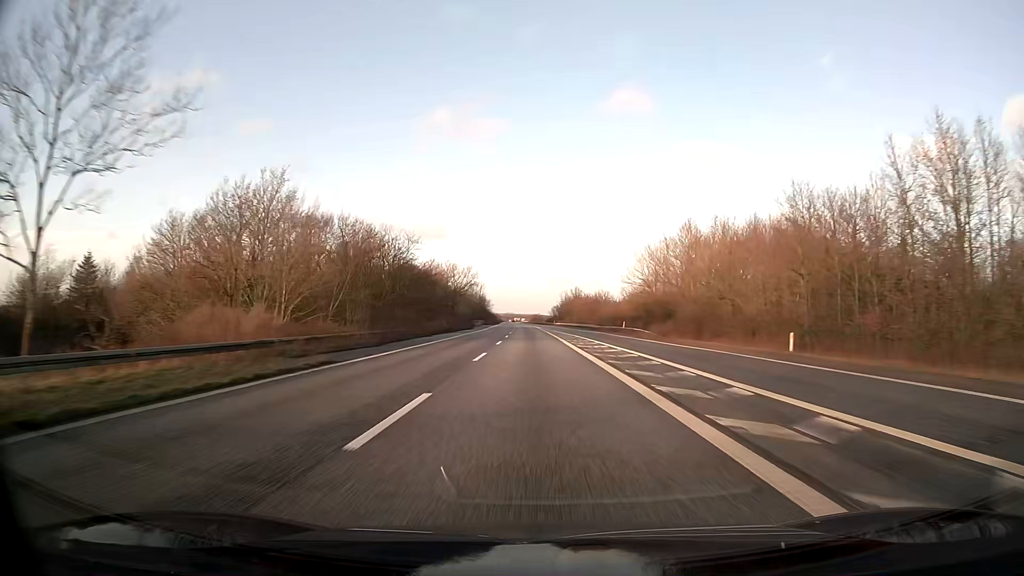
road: motorway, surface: asphalt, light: Day
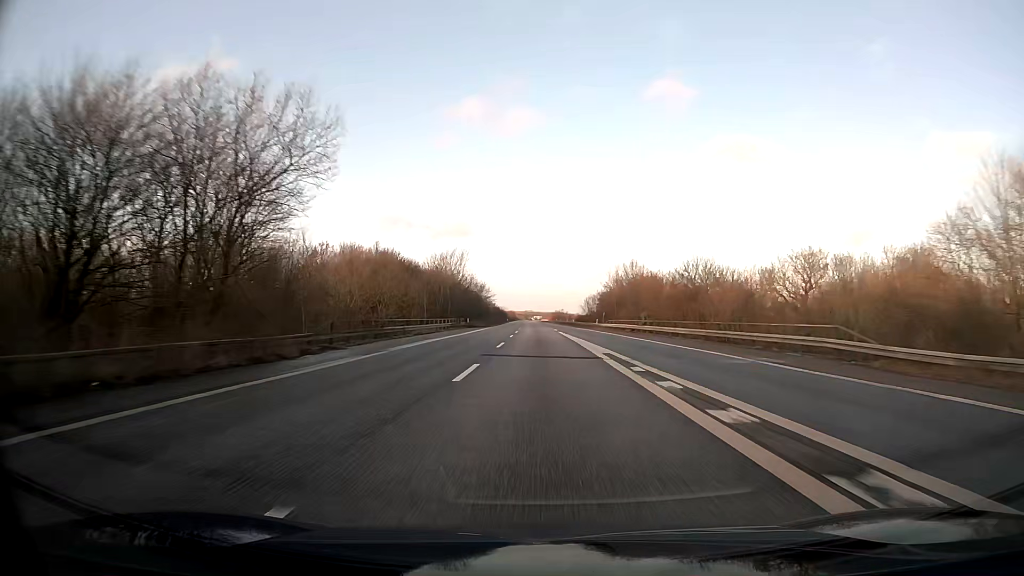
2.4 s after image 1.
(-1.3, +82.5) m; -2°
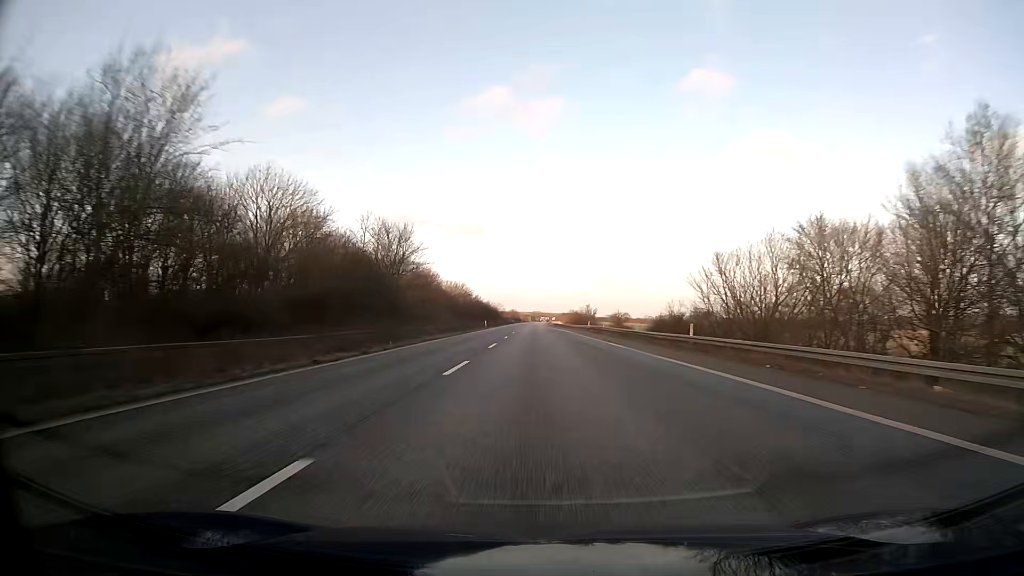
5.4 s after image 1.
(-0.4, +103.3) m; -1°
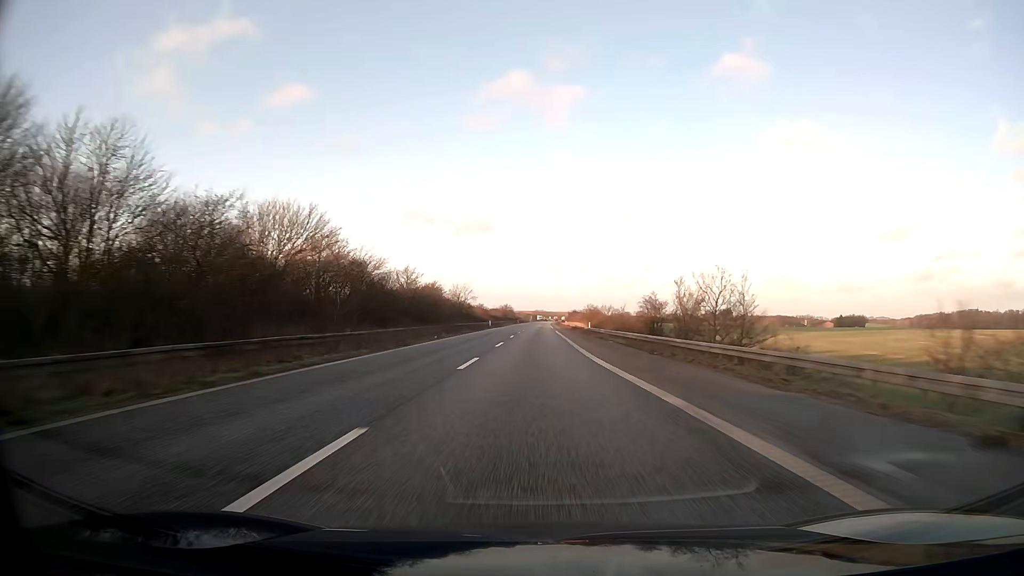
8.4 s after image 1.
(-0.6, +103.3) m; 0°
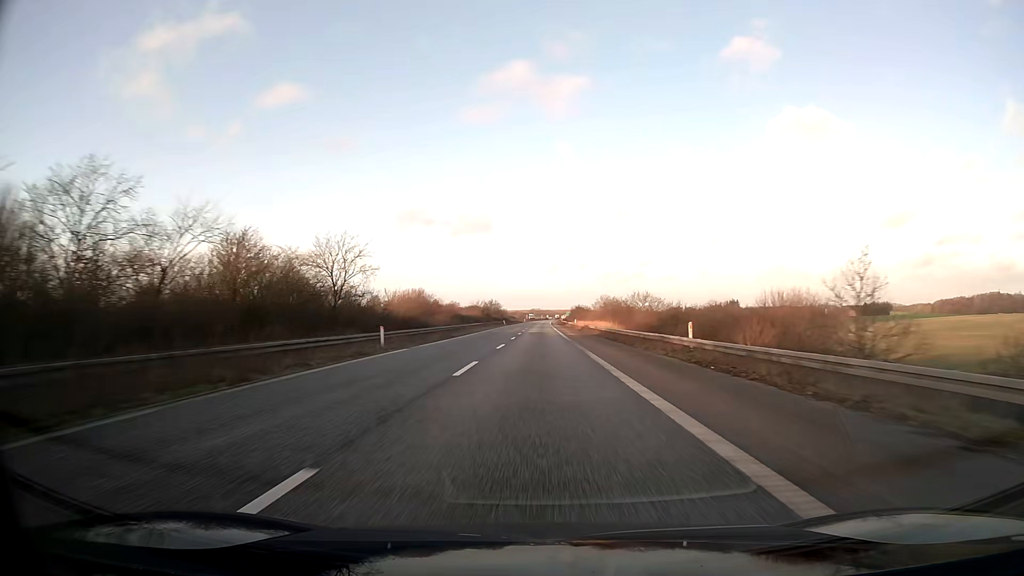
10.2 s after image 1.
(+0.2, +62.0) m; 0°
(0, +10) (0, +20) (0, +30) (0, +40) (0, +50) (0, +60) (0, +70) (0, +80) (0, +90) (0, +100) m
